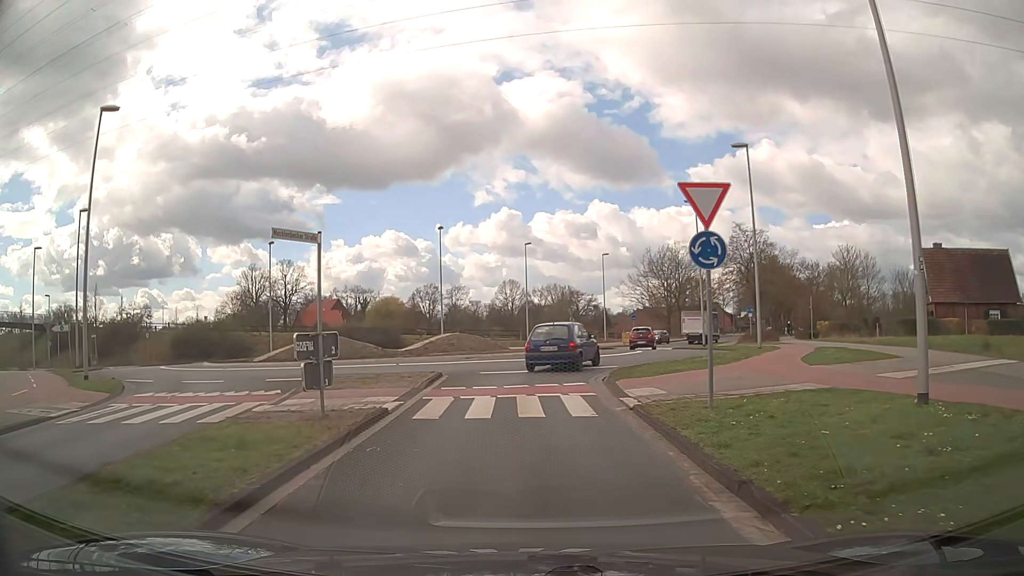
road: tertiary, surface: asphalt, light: Day
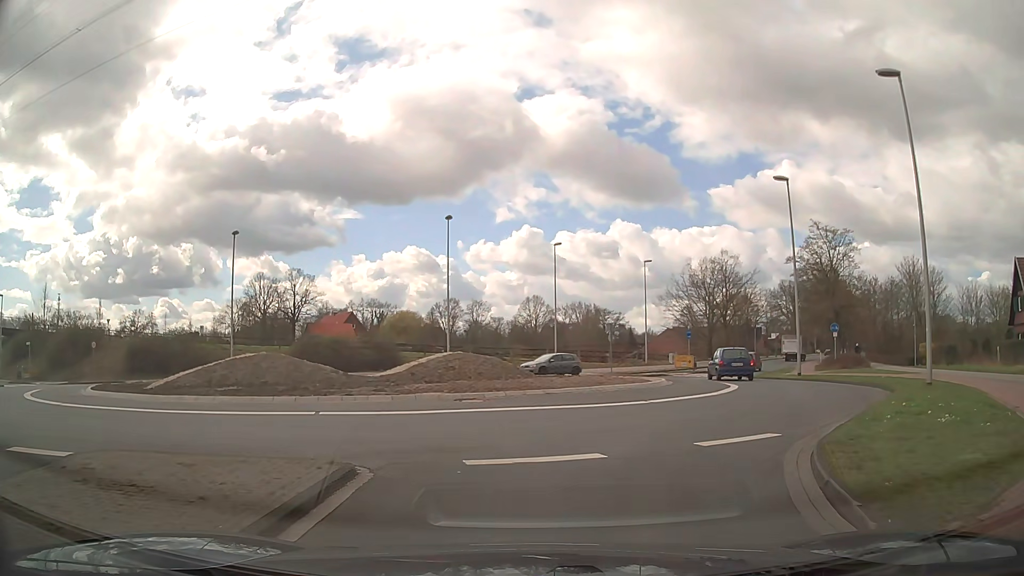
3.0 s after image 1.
(-0.3, +12.0) m; -2°
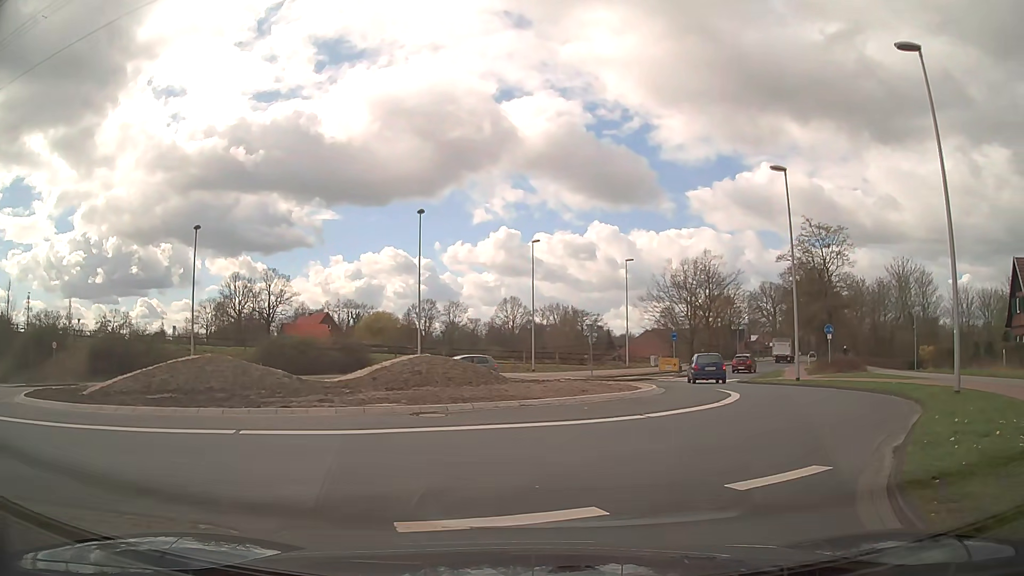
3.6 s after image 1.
(+0.1, +2.6) m; +1°
(+2, +10) (+7, +19) (+9, +28) (+11, +38) (+15, +47) (+19, +56) (+24, +65) (+29, +74) (+33, +83) (+38, +92) m
